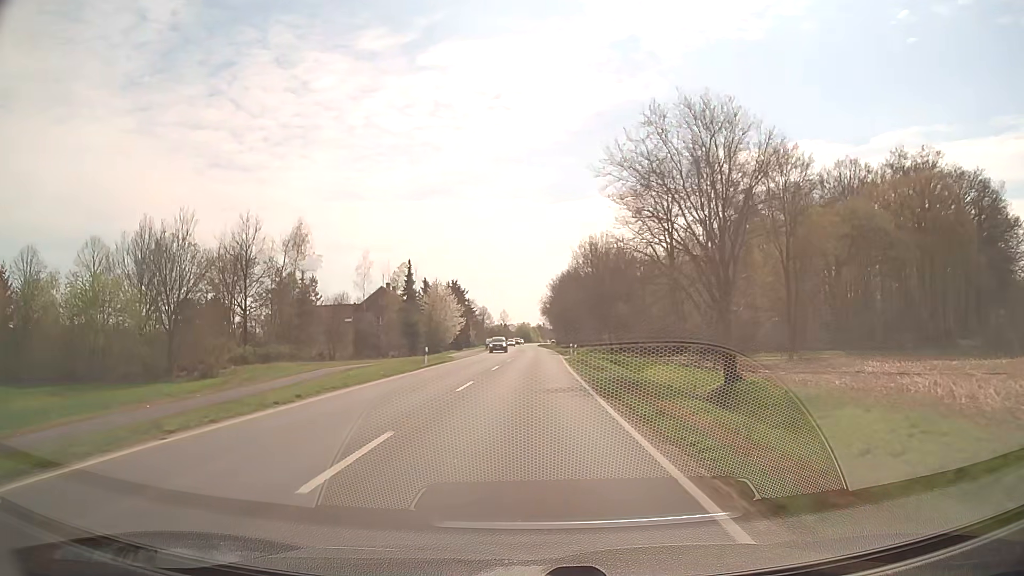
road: secondary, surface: asphalt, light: Day
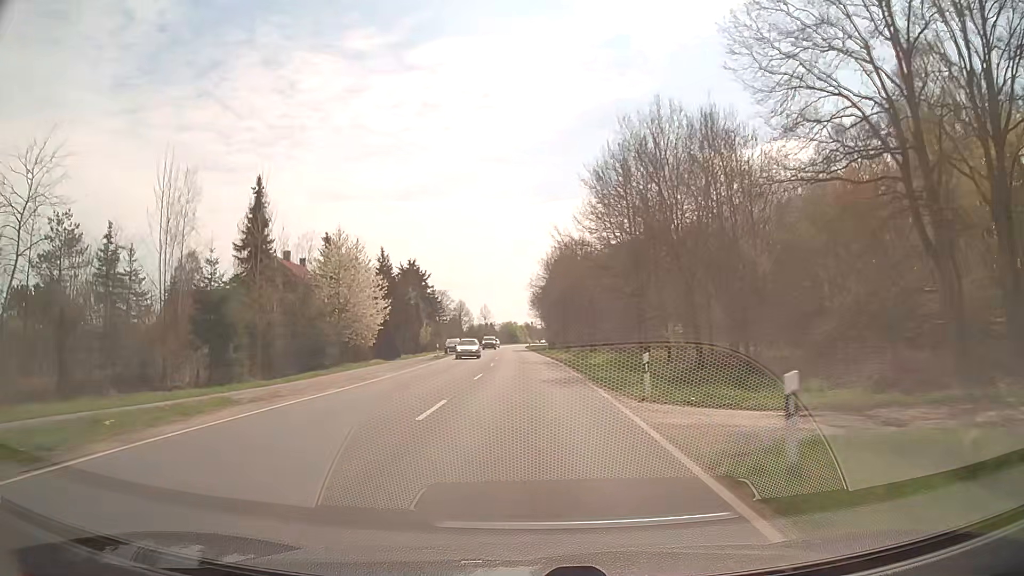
(+0.6, +42.3) m; +1°
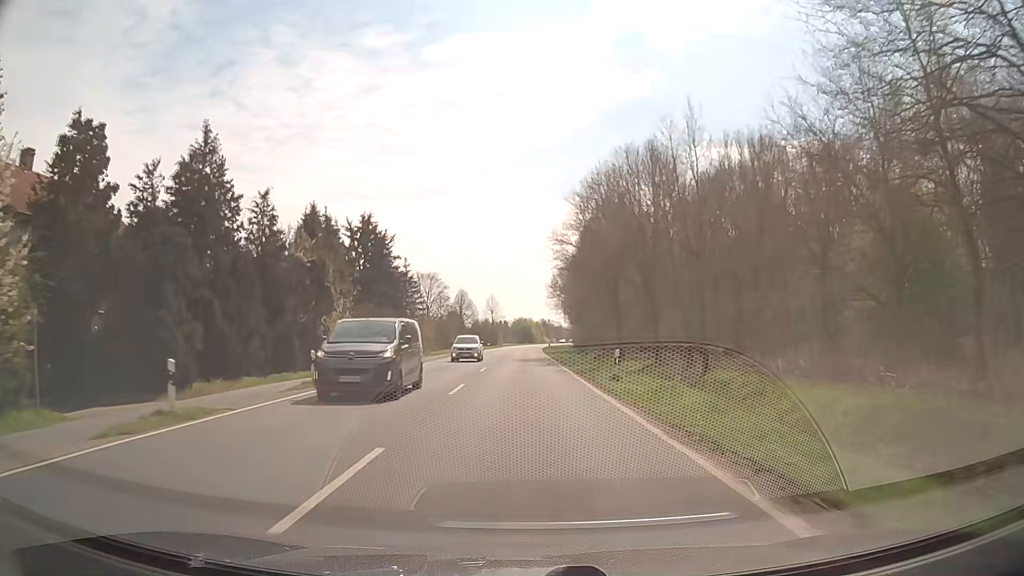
(-0.4, +42.7) m; -1°
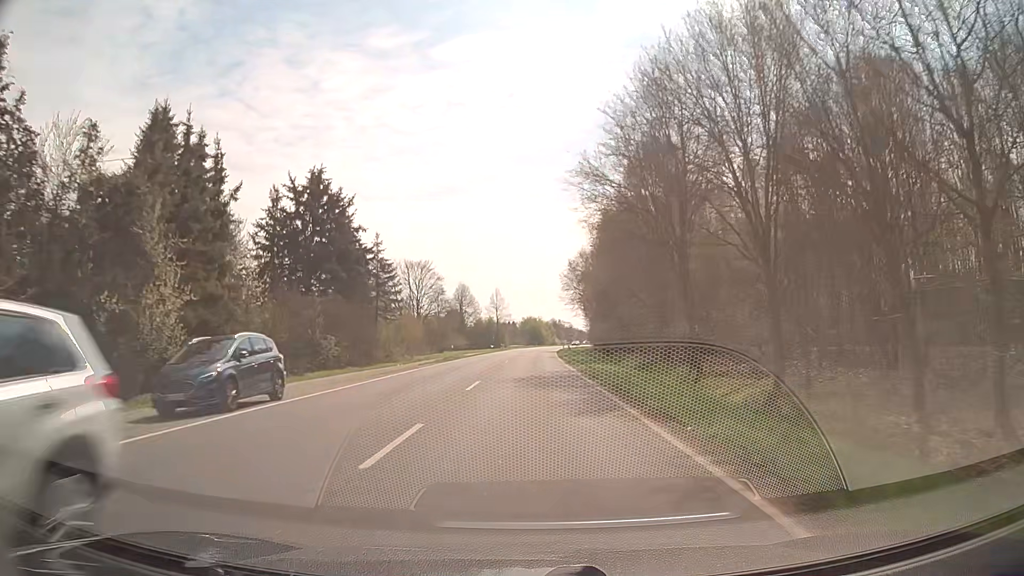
(-0.3, +21.5) m; -1°
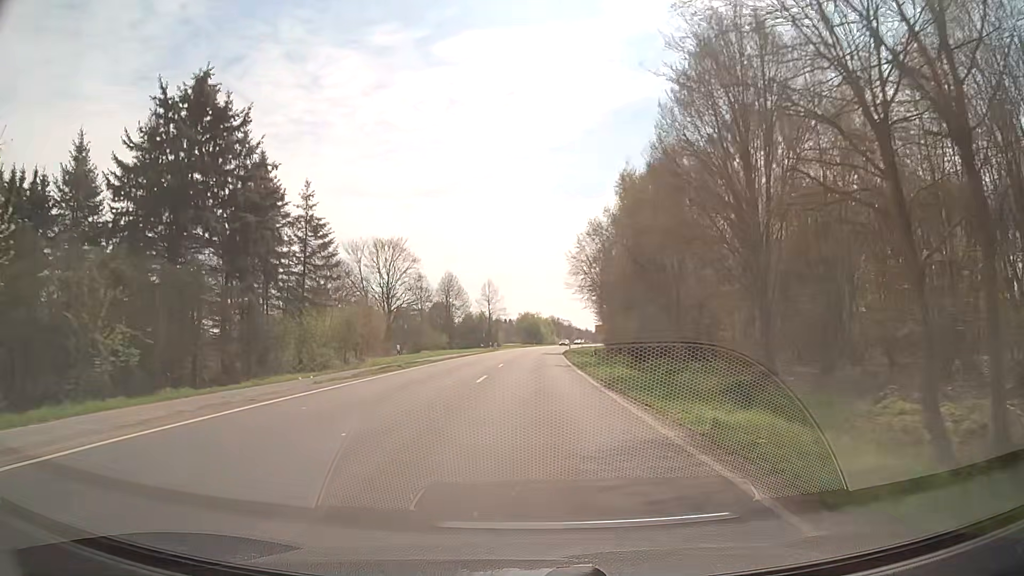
(-0.1, +21.5) m; 0°
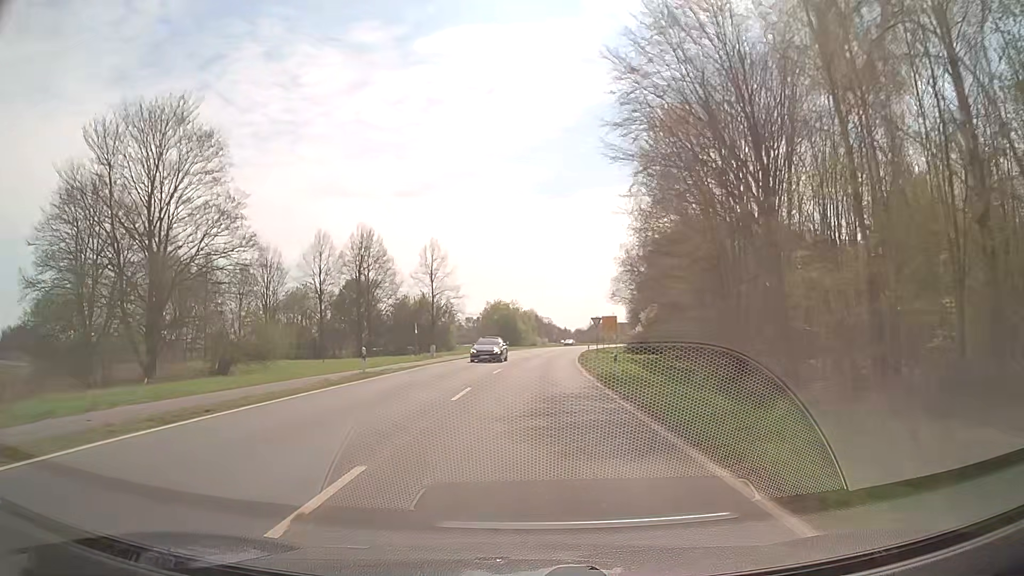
(+0.9, +53.7) m; +2°
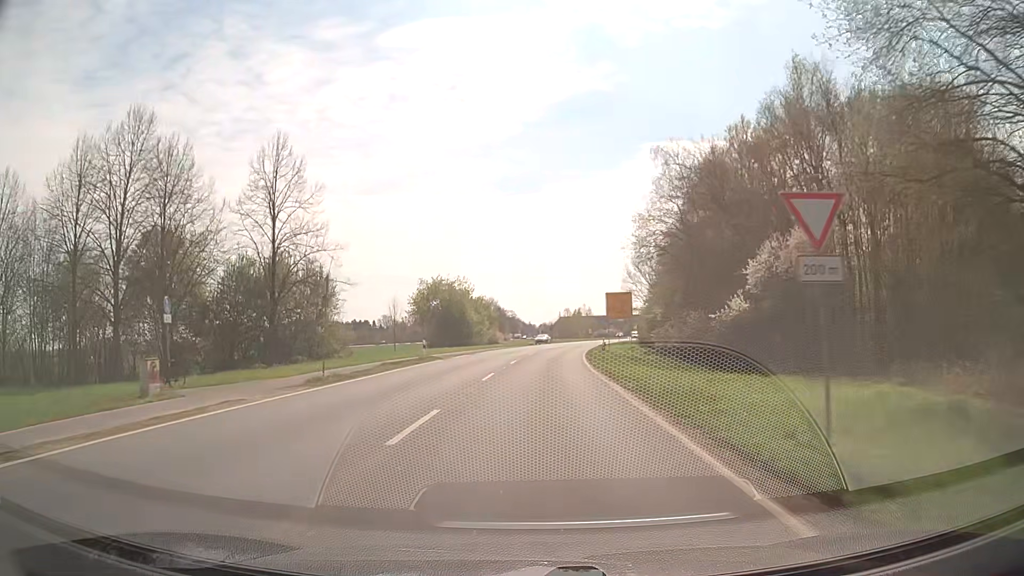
(+1.0, +42.2) m; +3°
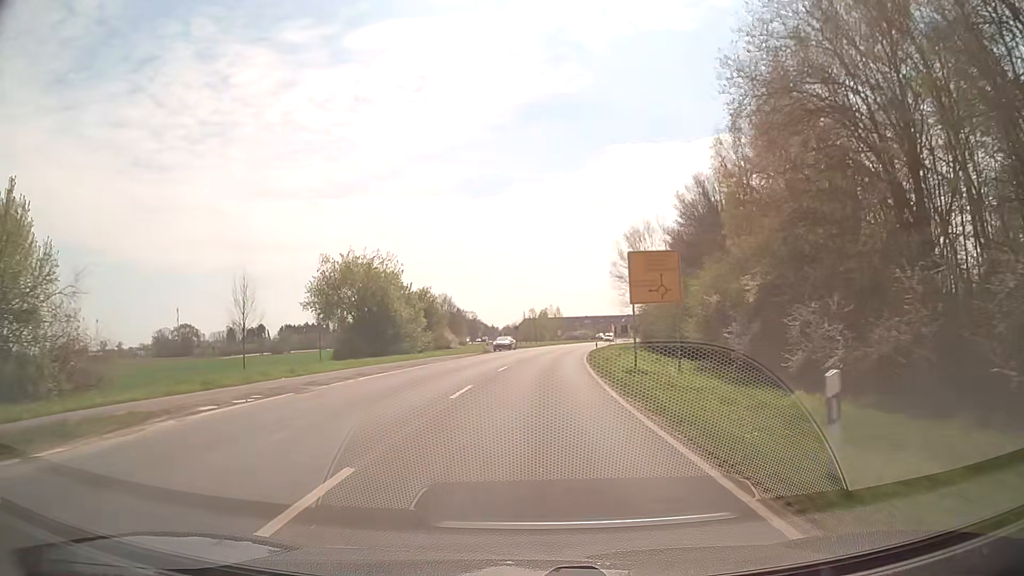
(+0.6, +28.6) m; +3°
